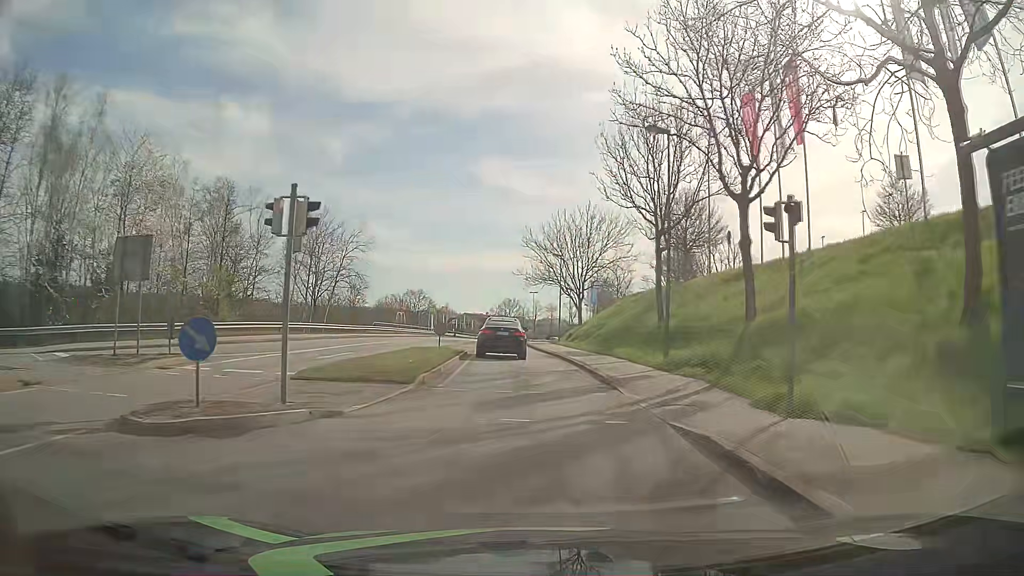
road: tertiary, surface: asphalt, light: Day
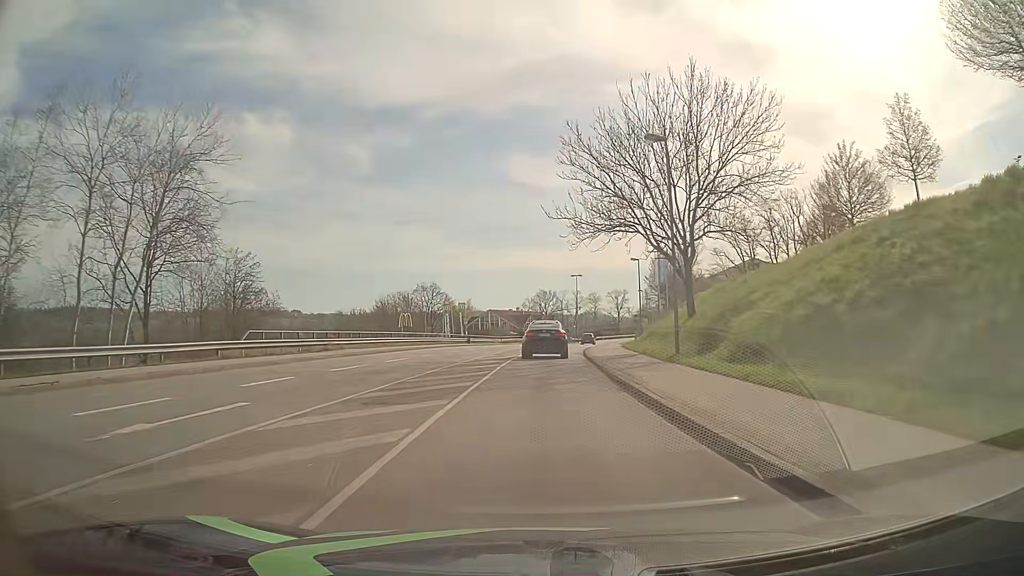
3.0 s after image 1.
(-1.7, +36.0) m; -4°
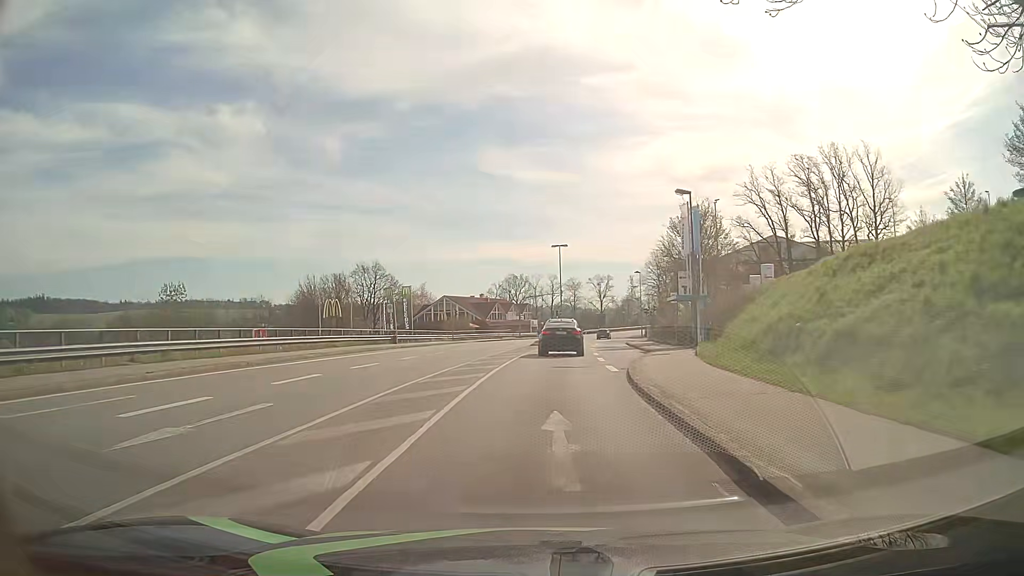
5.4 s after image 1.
(+0.6, +30.0) m; +3°
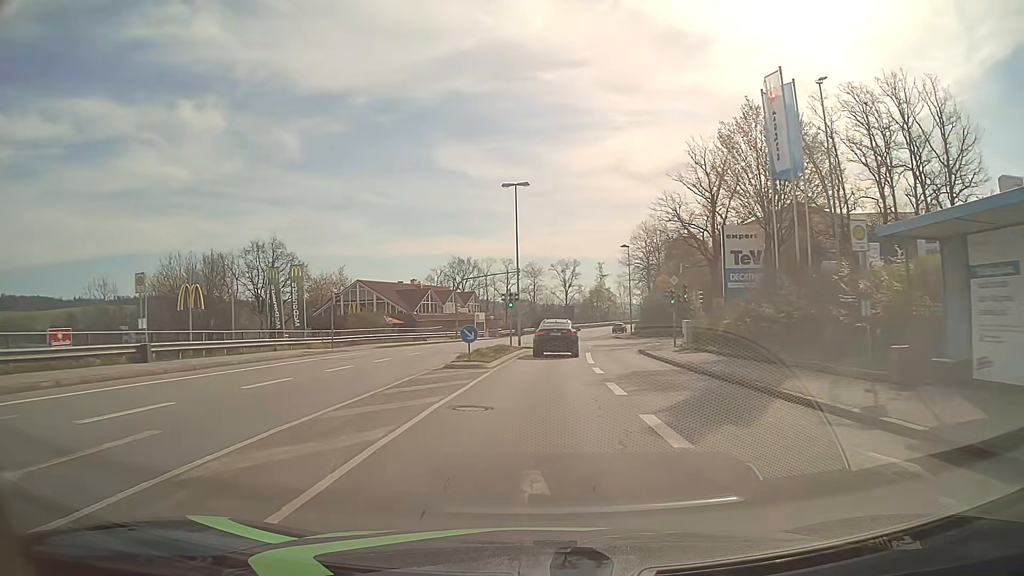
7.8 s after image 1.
(+1.1, +30.5) m; +4°
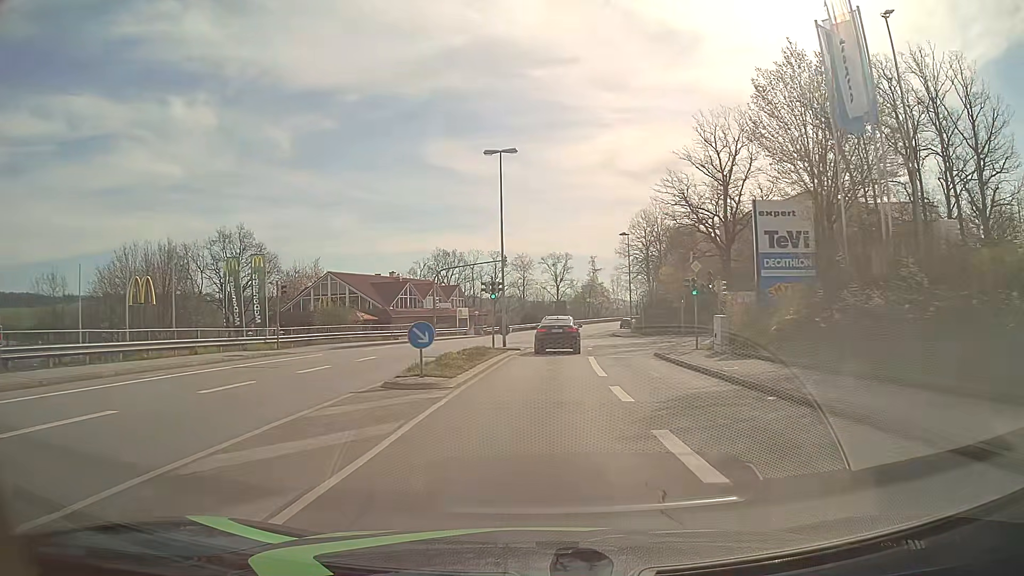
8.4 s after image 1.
(0.0, +7.7) m; +1°
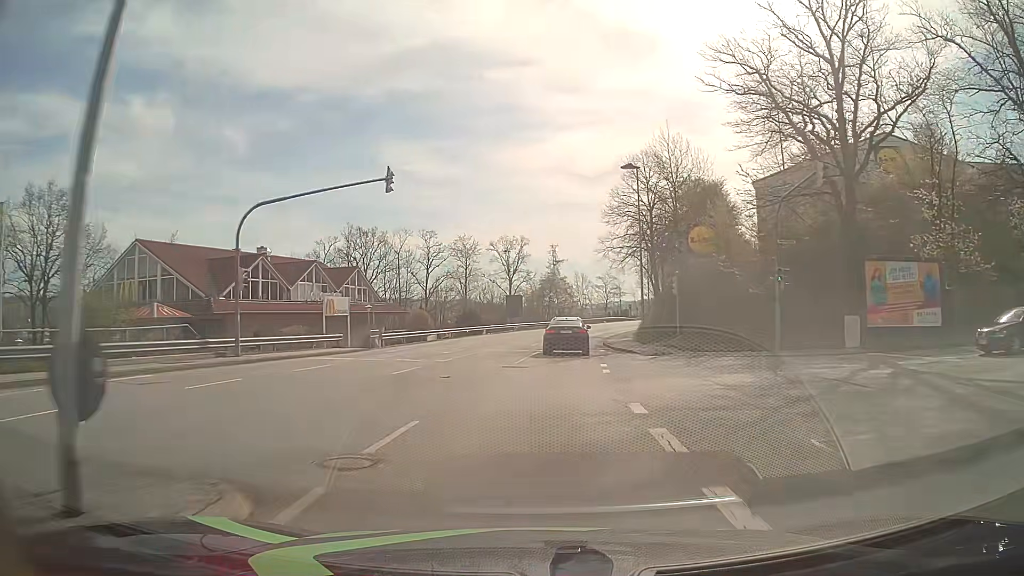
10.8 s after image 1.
(+1.0, +30.9) m; +4°
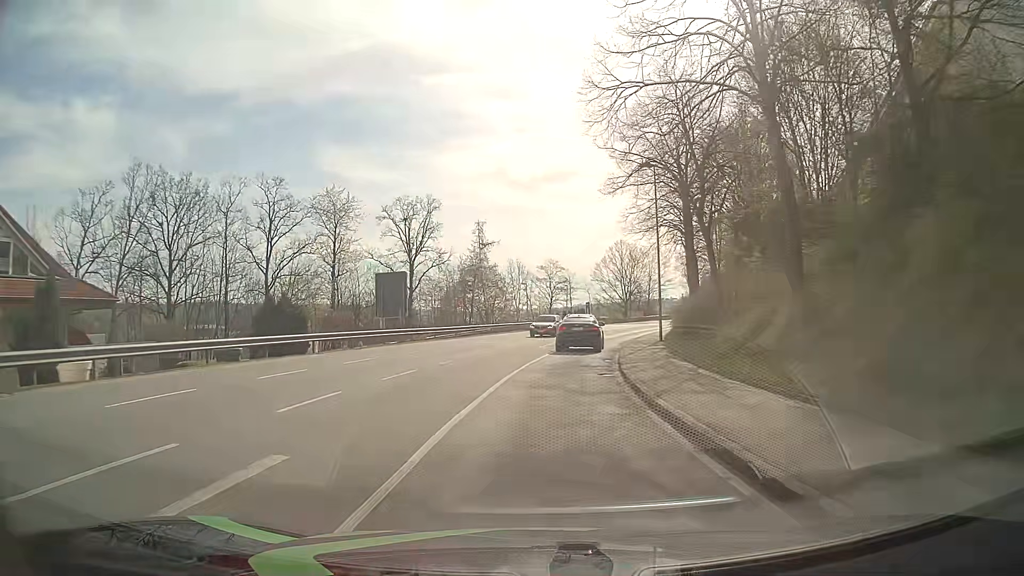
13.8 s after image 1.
(+1.9, +38.2) m; +6°
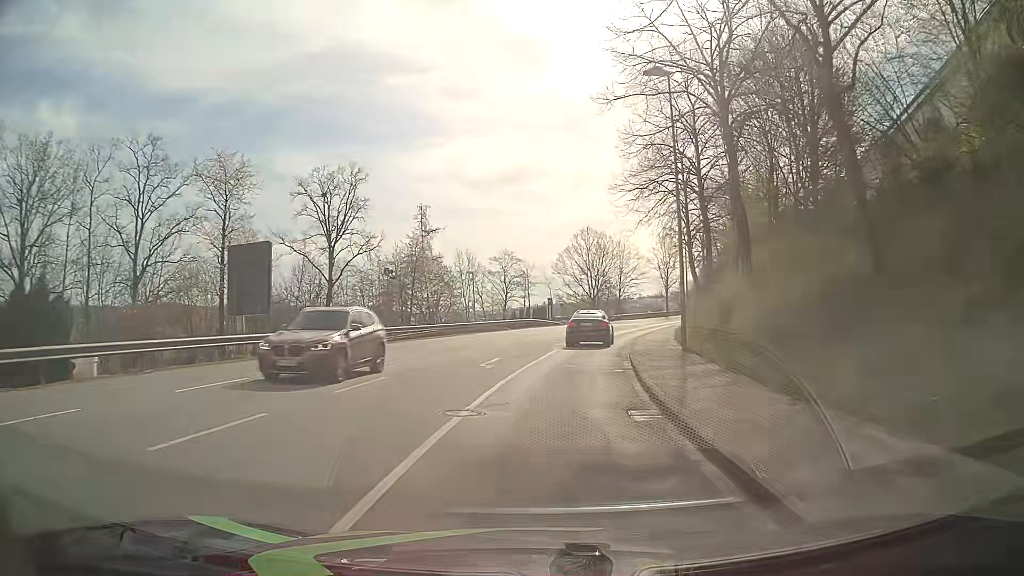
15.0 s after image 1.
(+0.4, +15.2) m; +4°
(0, +10) (+1, +20) (+2, +30) (+4, +40) (+7, +49) (+9, +59) (+13, +69) (+16, +78) (+20, +87) (+25, +96) m
